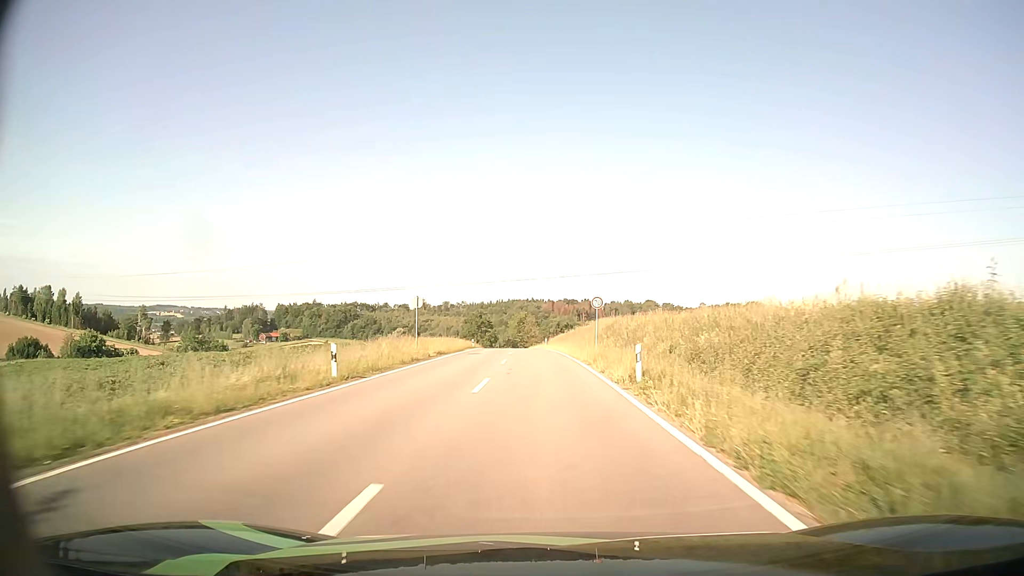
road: tertiary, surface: asphalt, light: Day
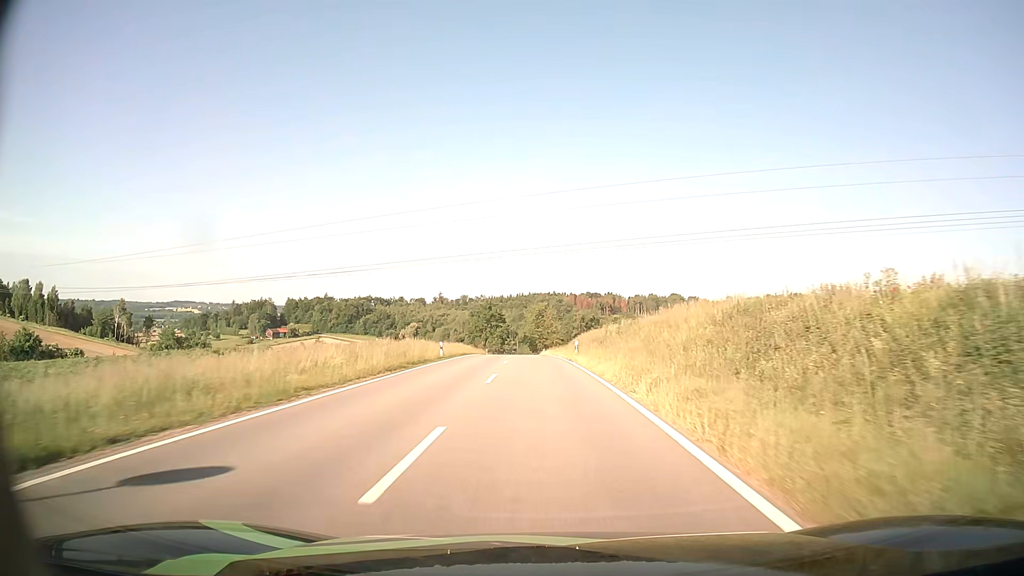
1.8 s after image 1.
(-0.6, +33.4) m; -2°
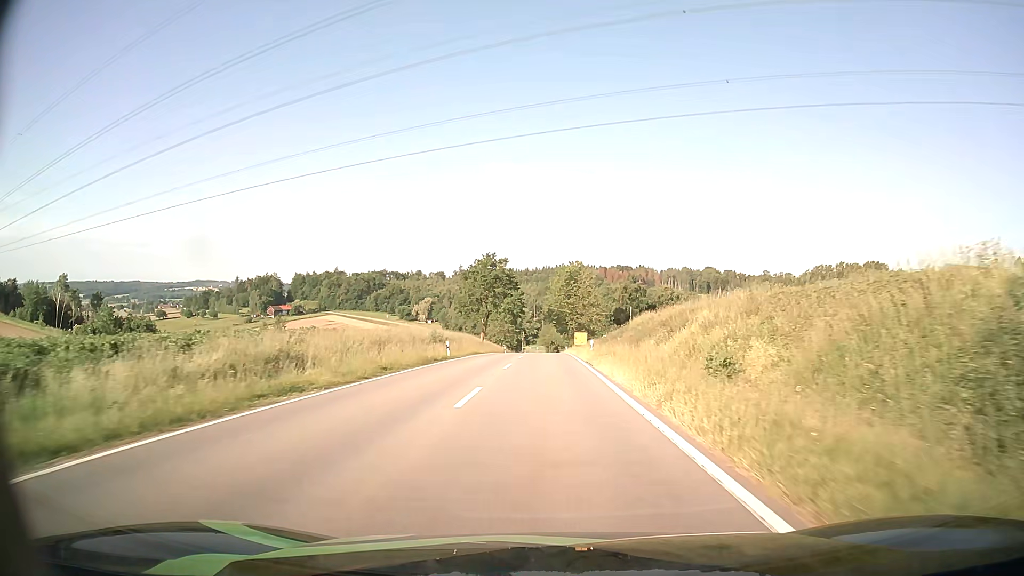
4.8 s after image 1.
(-1.3, +56.0) m; -2°
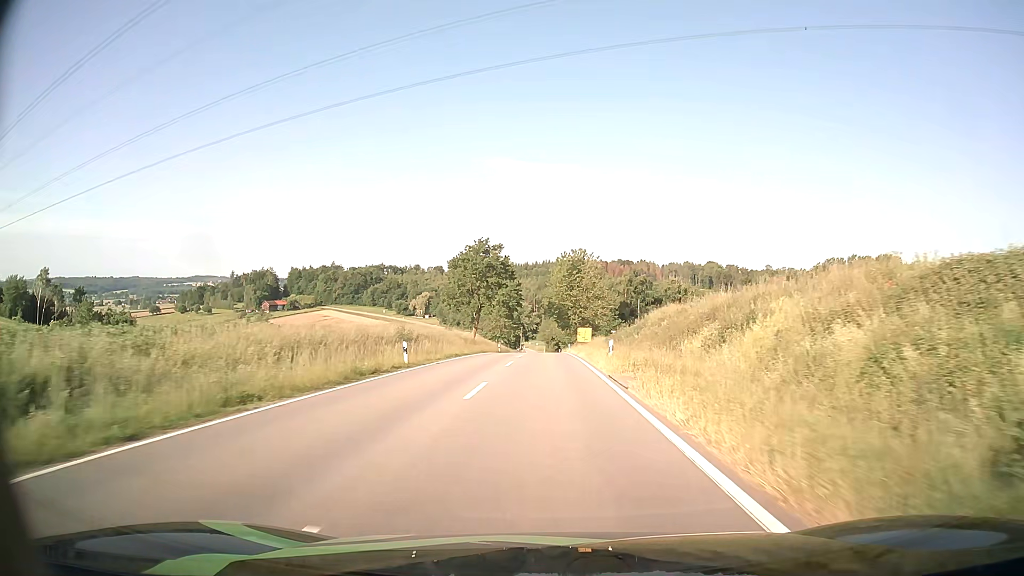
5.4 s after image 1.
(0.0, +11.2) m; 0°
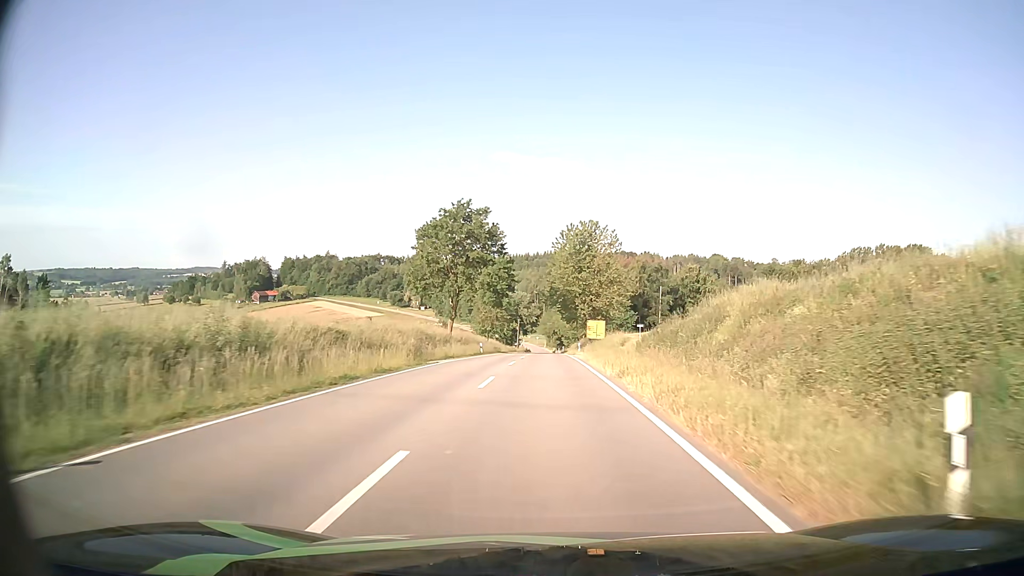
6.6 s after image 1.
(0.0, +22.1) m; 0°
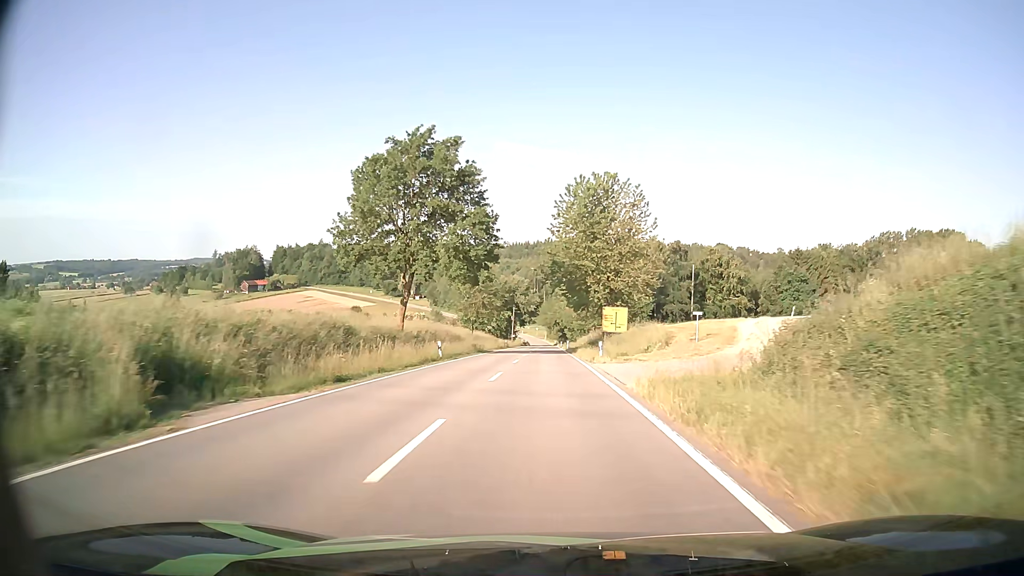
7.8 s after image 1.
(0.0, +22.0) m; 0°
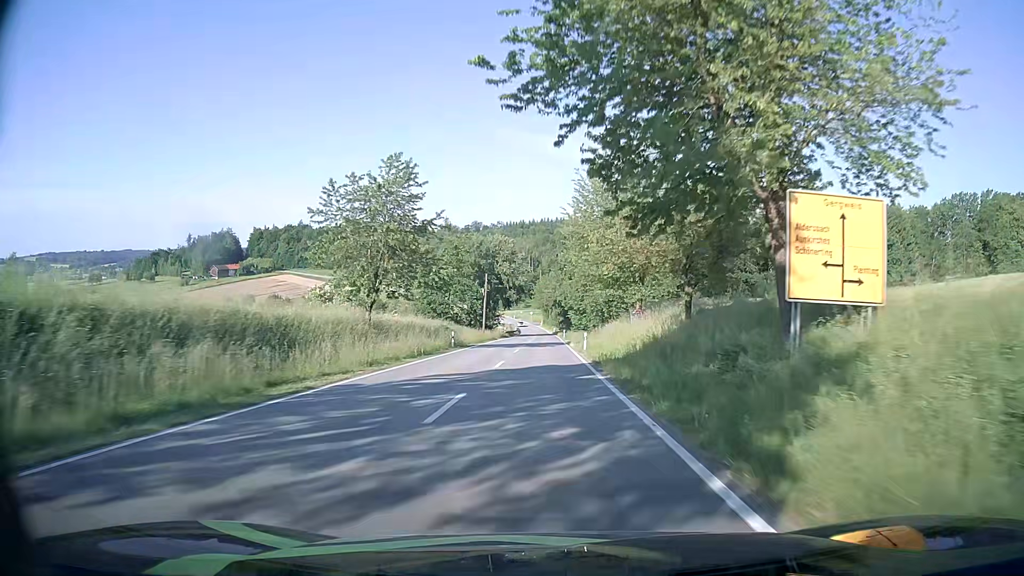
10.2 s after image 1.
(+0.2, +46.1) m; 0°
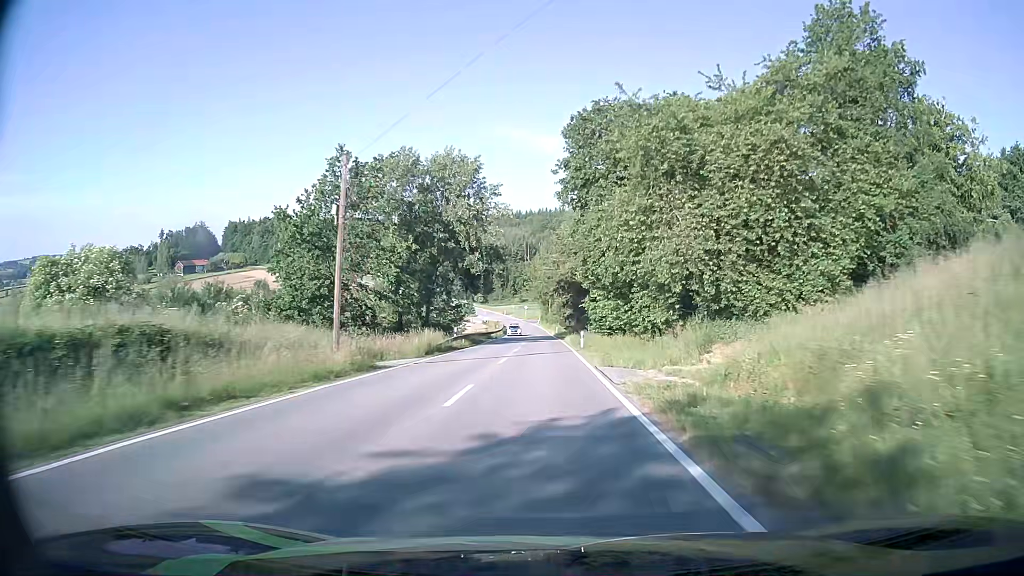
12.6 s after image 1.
(0.0, +48.0) m; 0°
